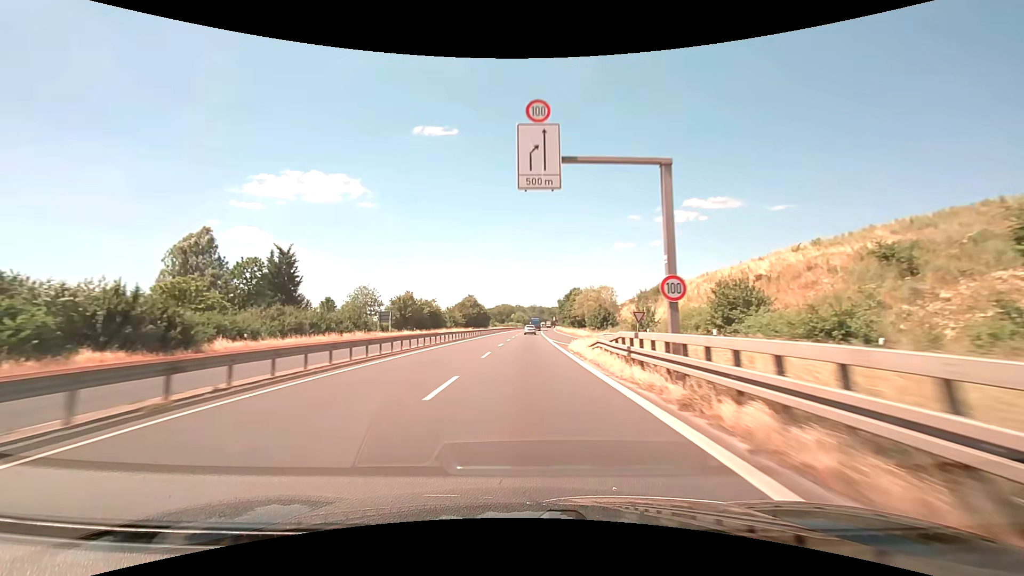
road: trunk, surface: asphalt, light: Day
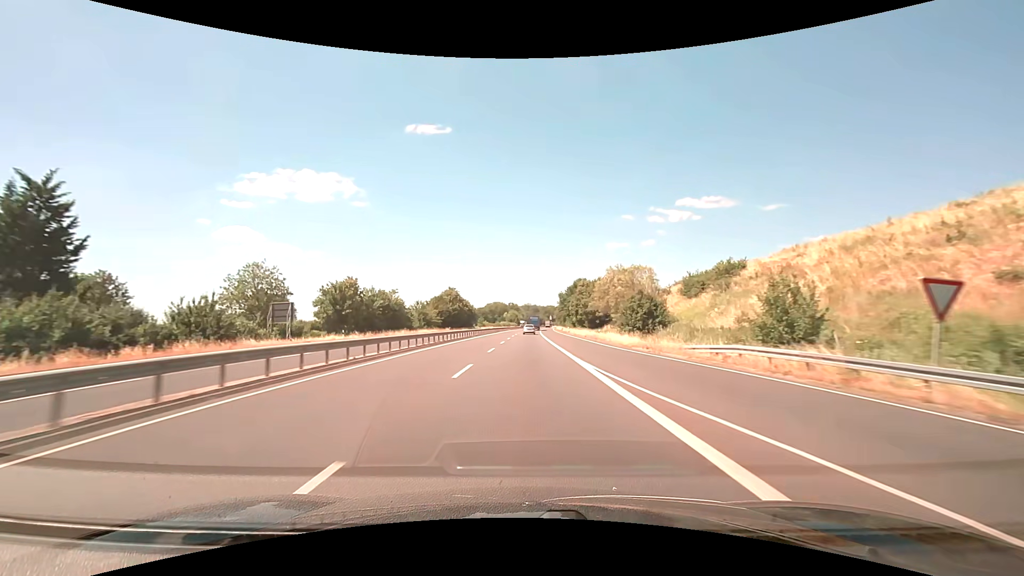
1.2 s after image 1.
(+0.2, +32.2) m; +1°
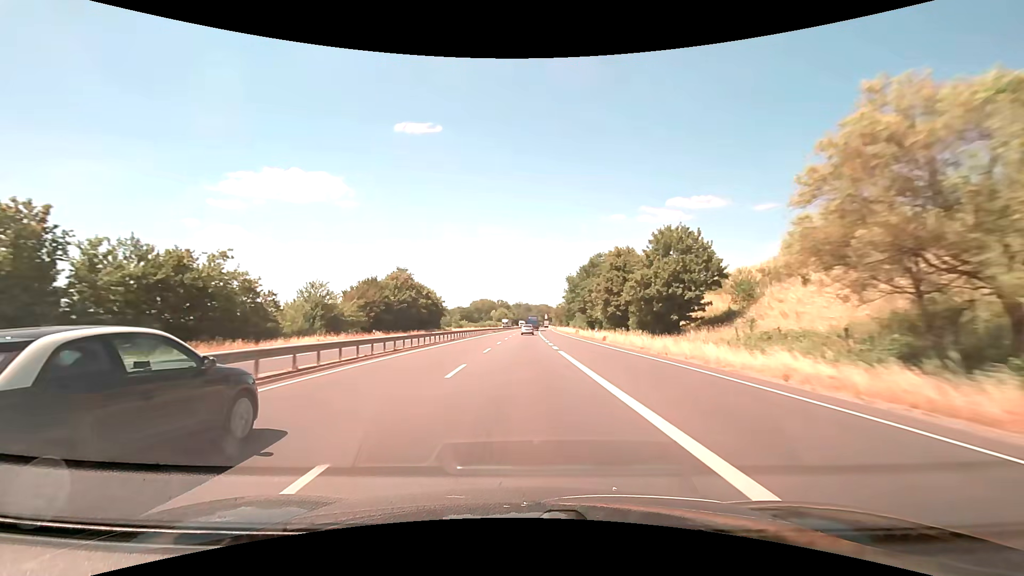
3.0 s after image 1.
(+0.3, +48.4) m; +1°
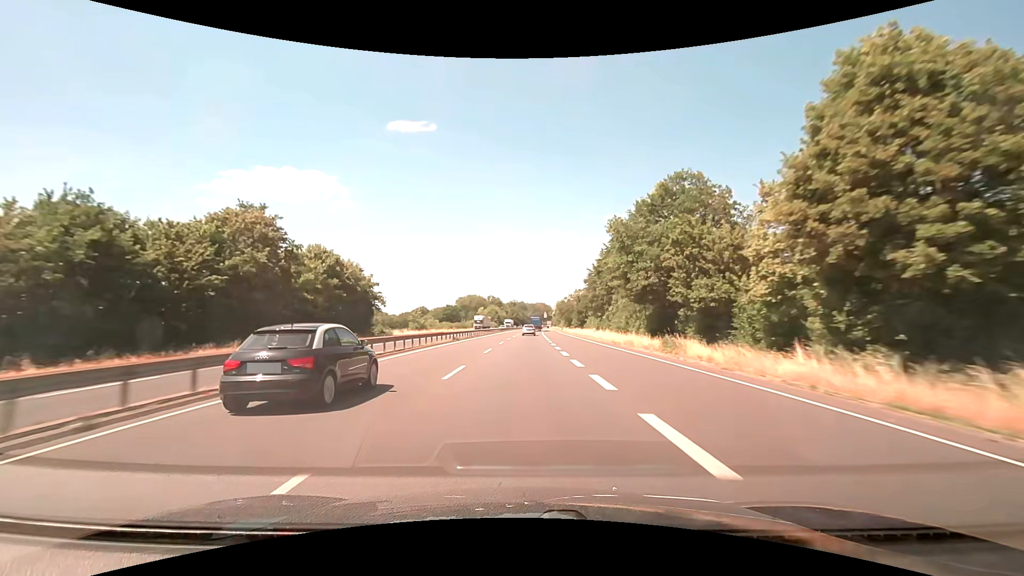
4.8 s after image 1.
(+0.3, +48.4) m; +1°
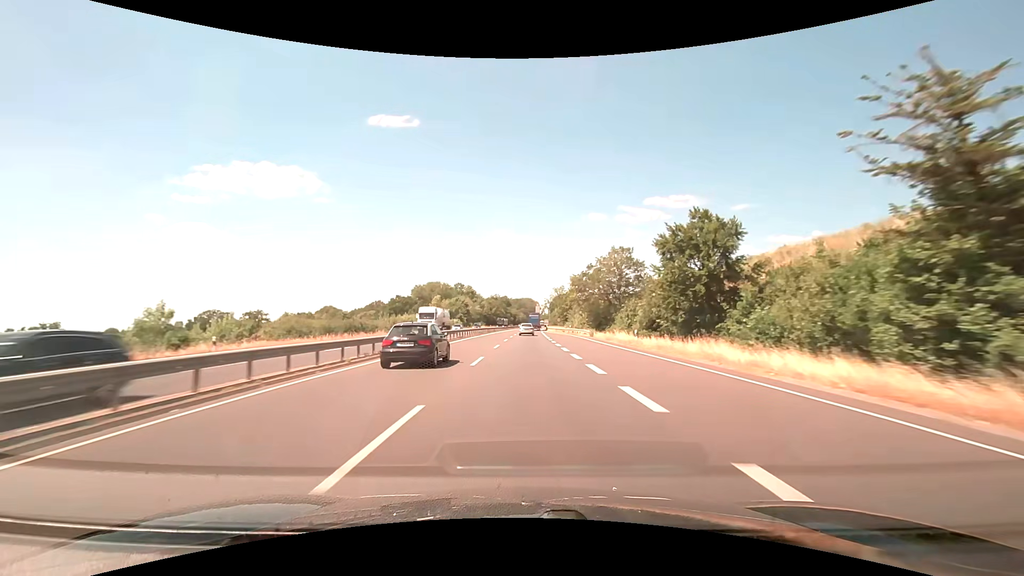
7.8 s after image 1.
(+0.7, +80.7) m; +2°
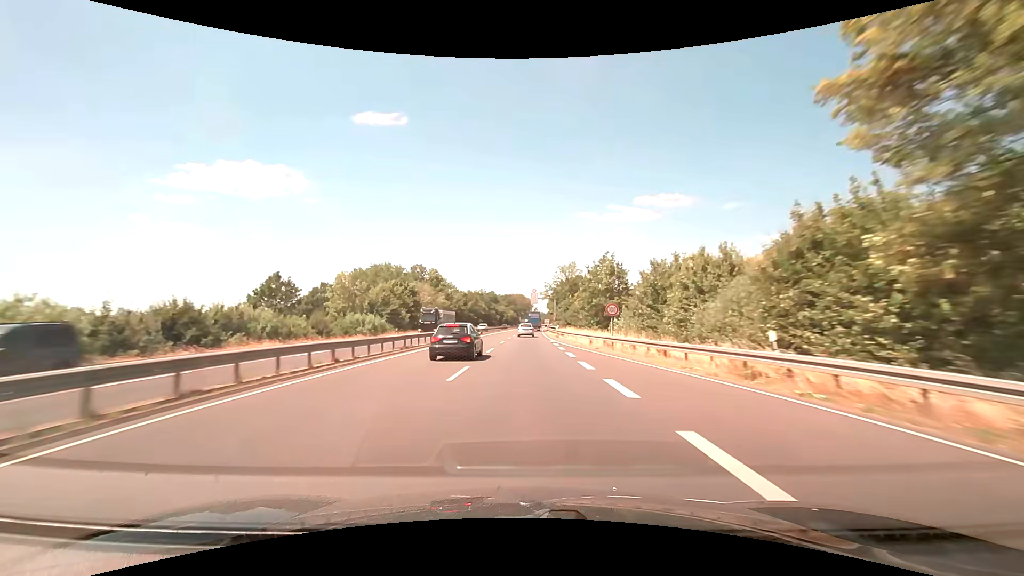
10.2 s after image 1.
(+0.7, +64.5) m; +1°
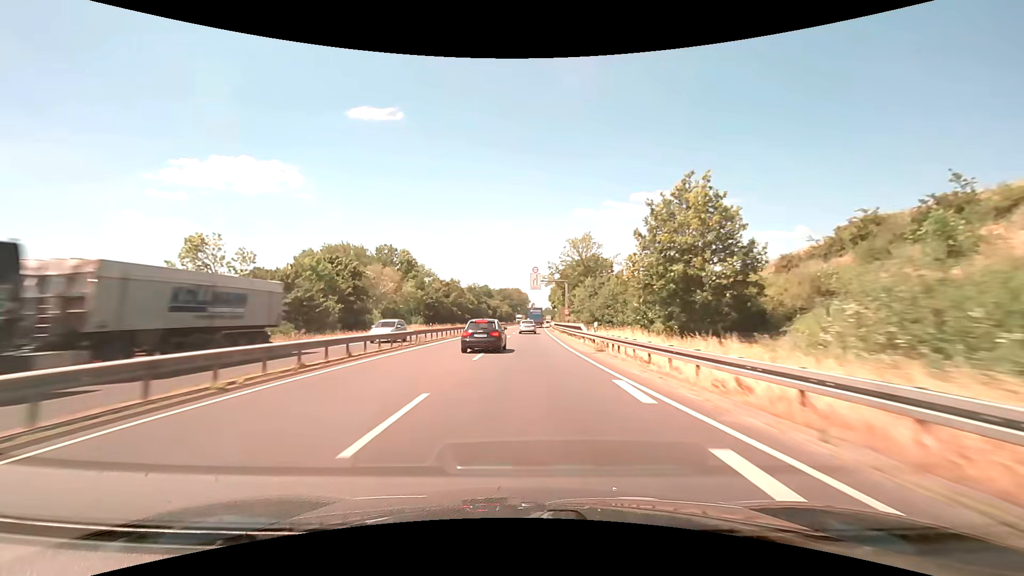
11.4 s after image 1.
(+0.1, +30.6) m; 0°
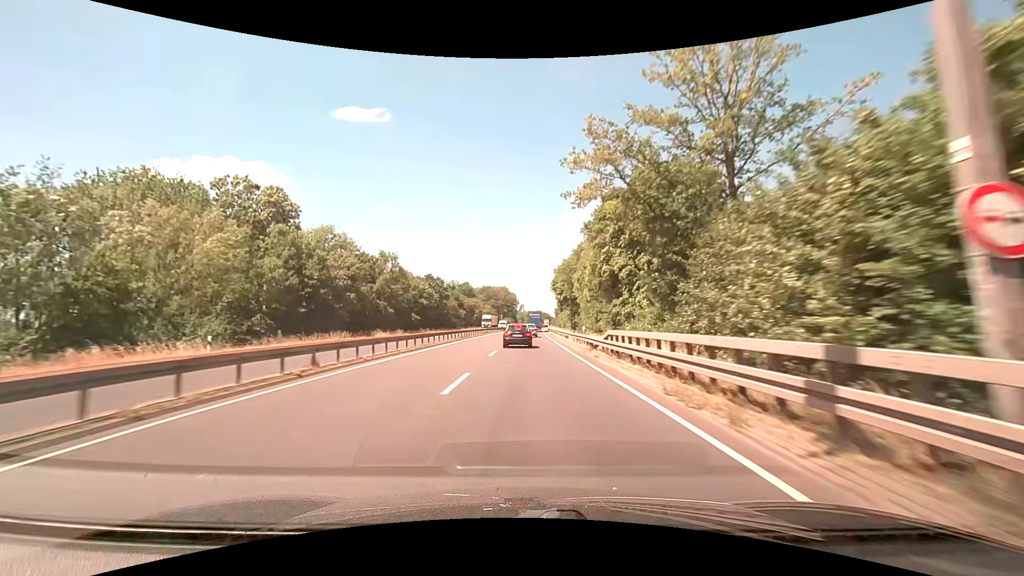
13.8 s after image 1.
(+0.5, +55.3) m; +1°
(0, +10) (0, +20) (0, +30) (0, +40) (0, +50) (+1, +60) (+1, +70) (+1, +80) (+2, +90) (+2, +100) m
